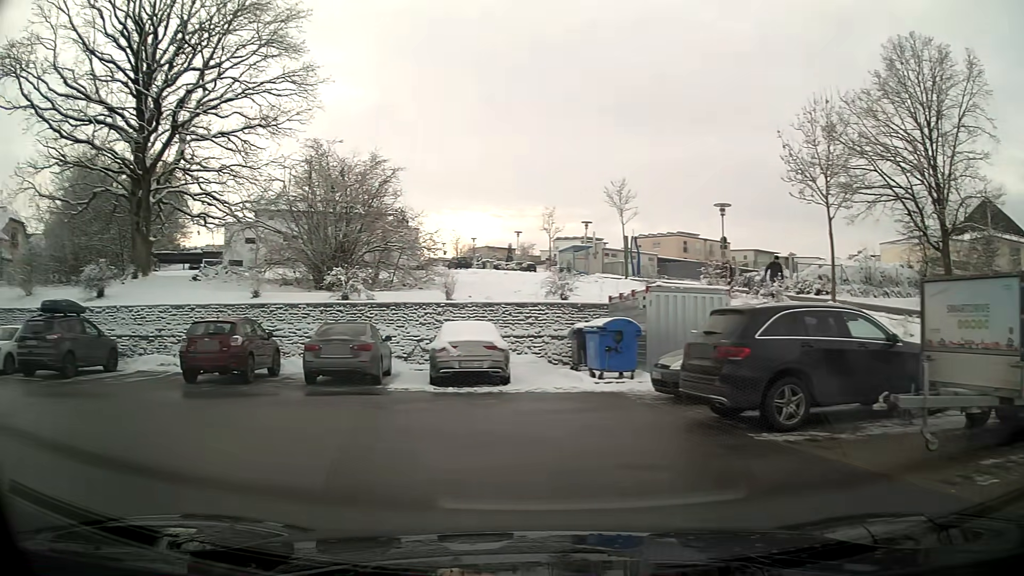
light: Day
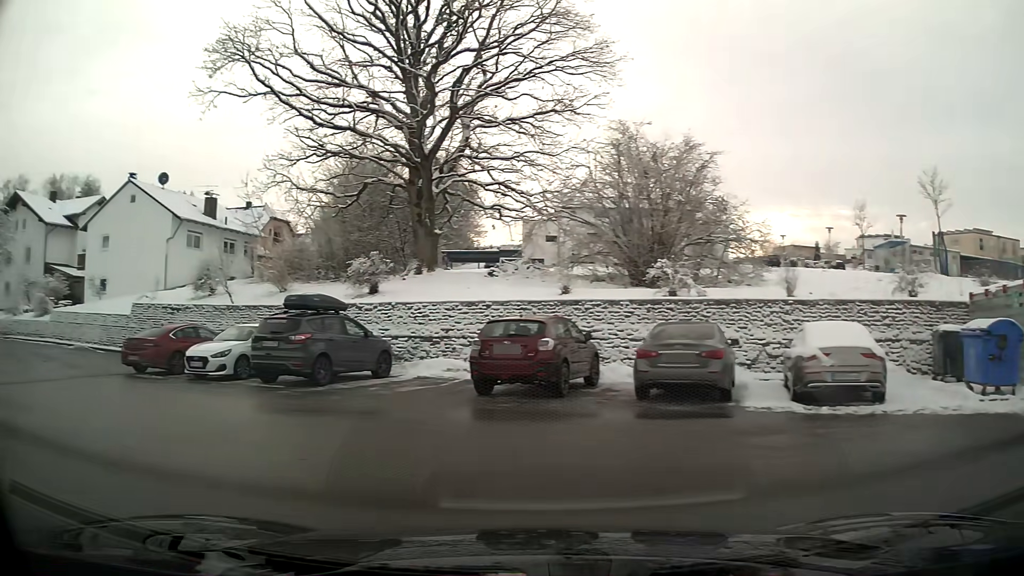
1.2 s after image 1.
(-0.8, +3.3) m; -25°
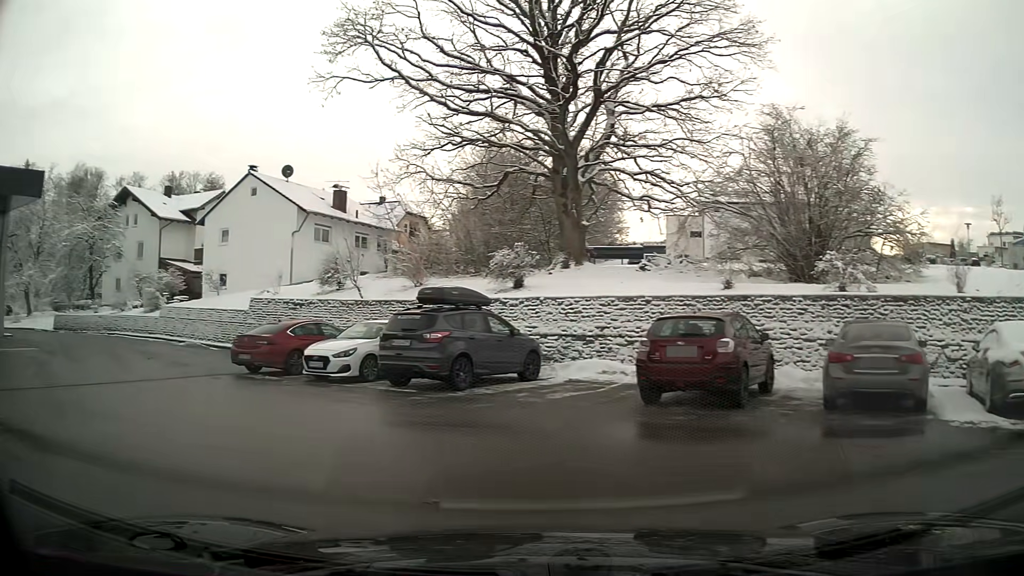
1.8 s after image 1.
(-0.2, +1.9) m; -11°
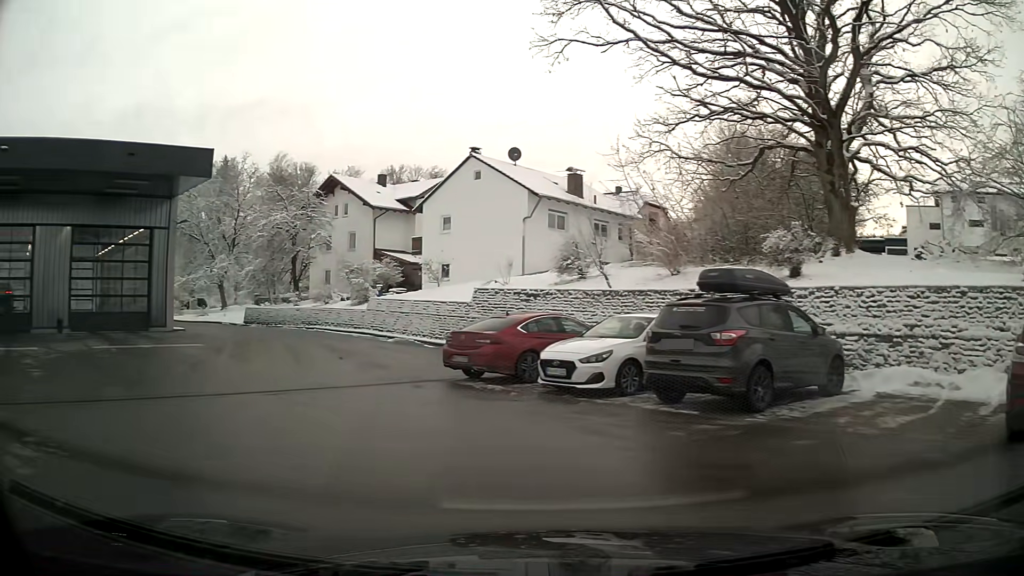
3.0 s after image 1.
(-0.7, +3.8) m; -19°
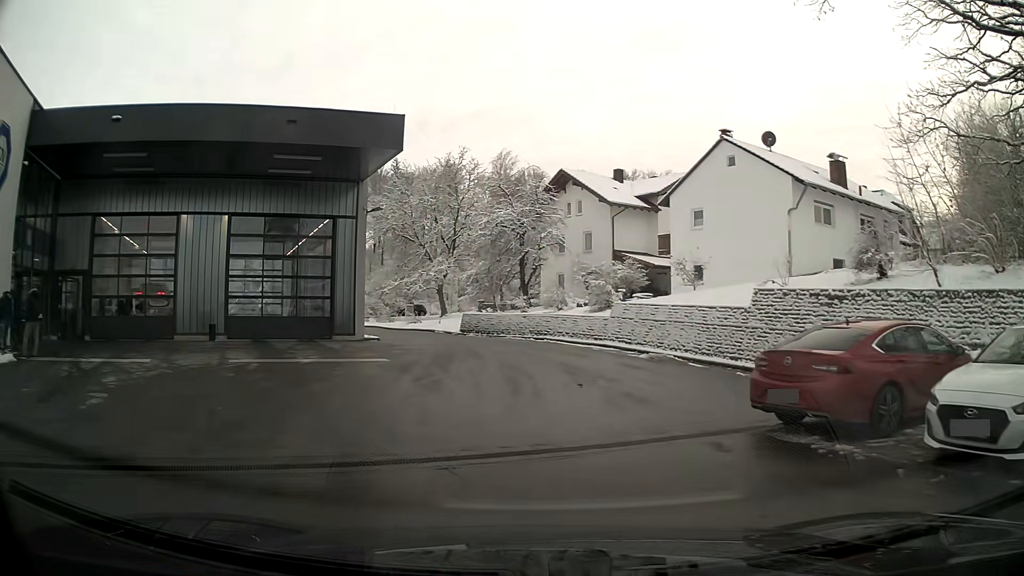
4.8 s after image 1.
(-1.0, +5.6) m; -18°
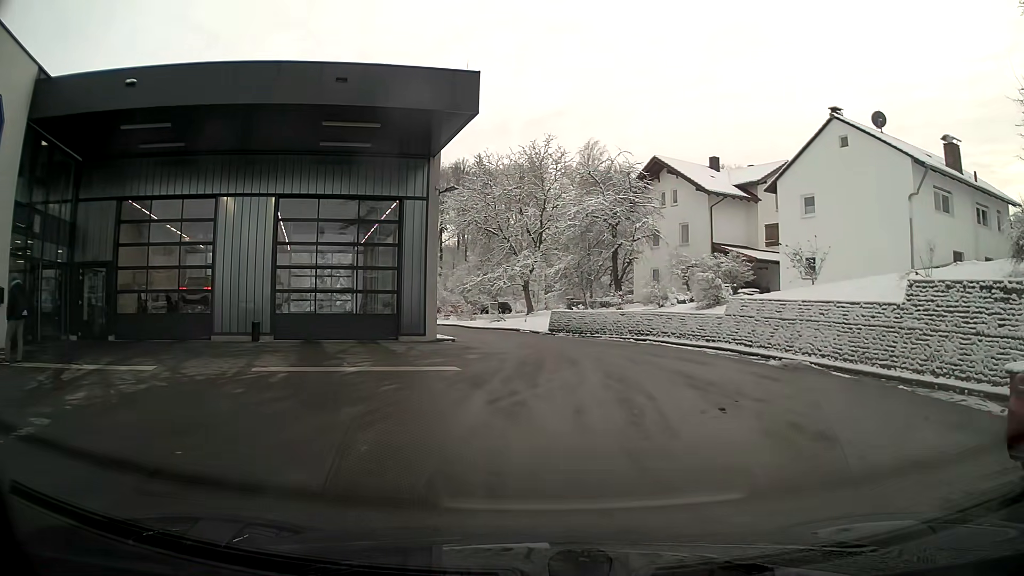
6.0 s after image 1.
(-0.2, +3.7) m; -5°
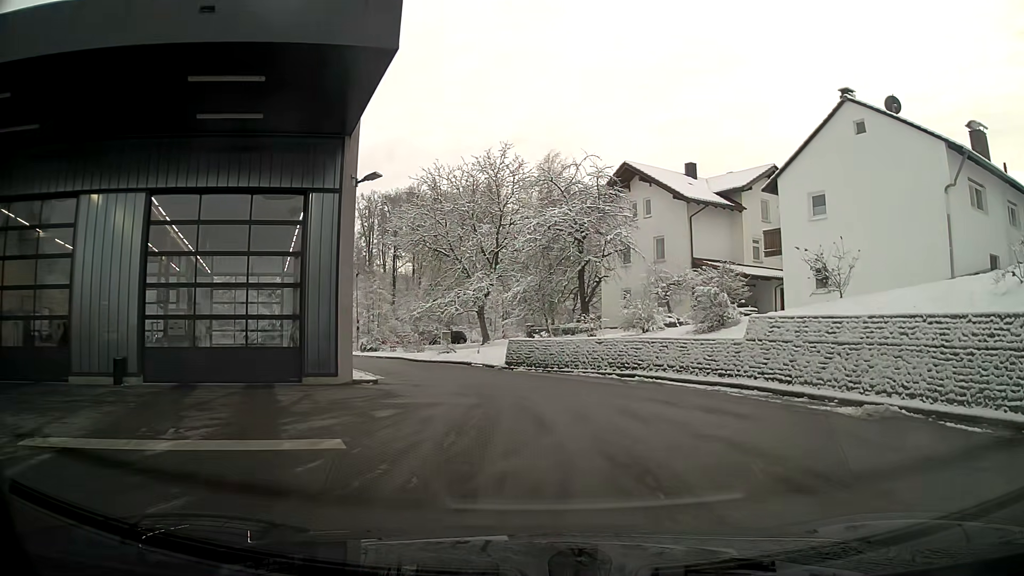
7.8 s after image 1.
(+0.2, +5.8) m; +4°
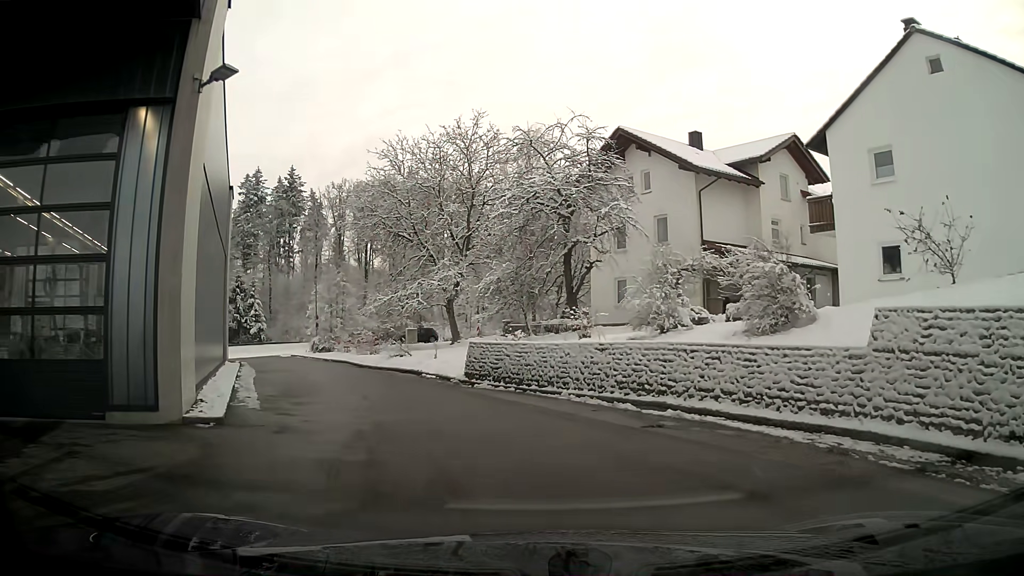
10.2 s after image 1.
(+0.1, +7.2) m; -1°
(-1, +10) (-5, +19) (-9, +28) (-14, +37) (-18, +46) (-27, +49) (-37, +47) (-46, +43) (-55, +39) (-65, +36) m
